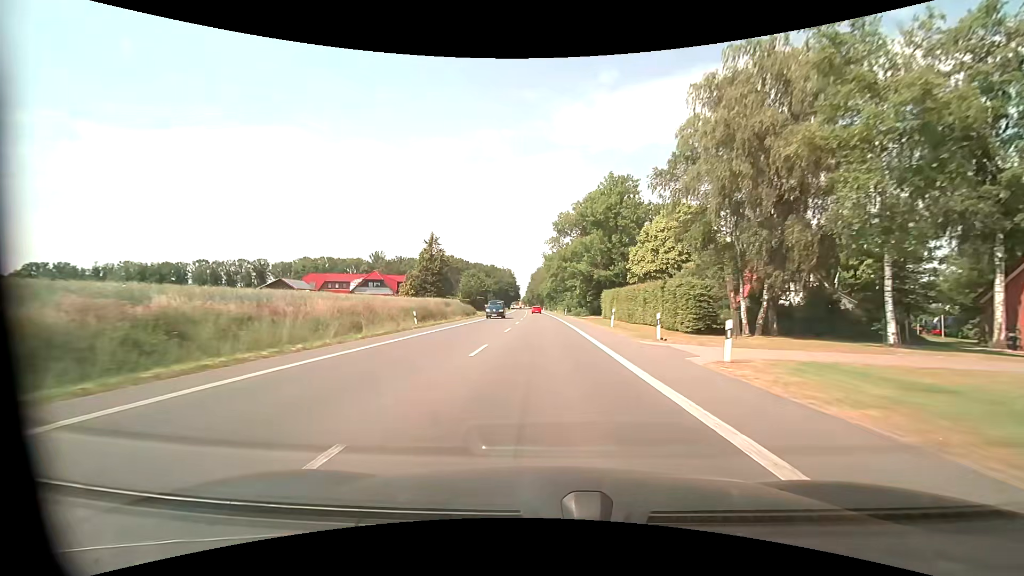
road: primary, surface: asphalt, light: Day
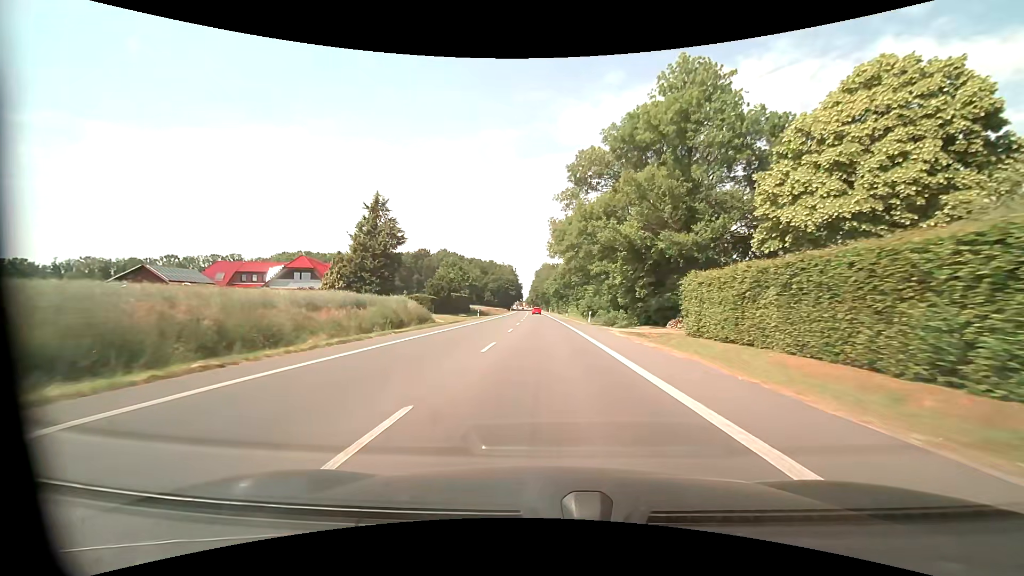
(-0.3, +35.0) m; -1°
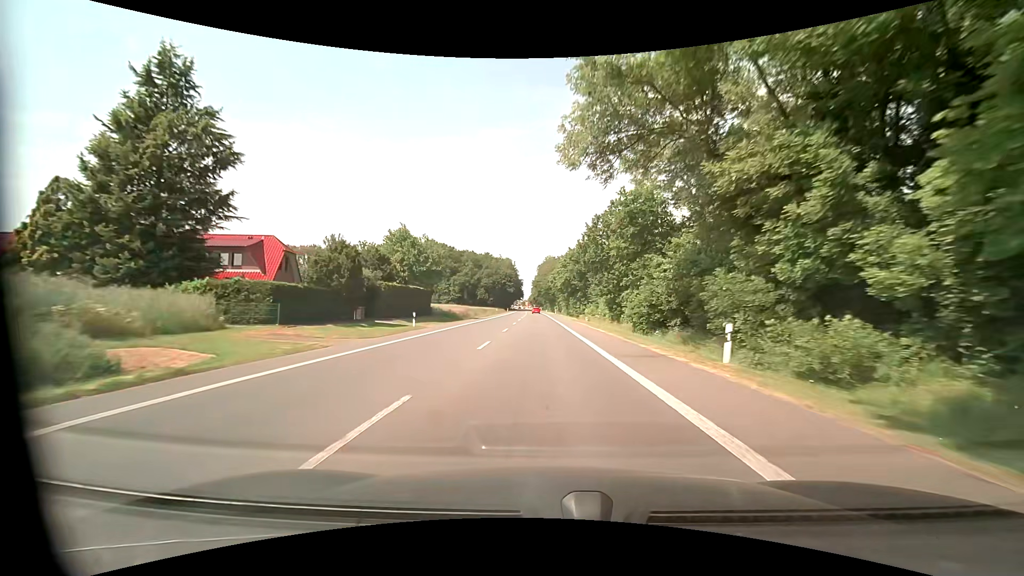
(-0.1, +35.4) m; -1°
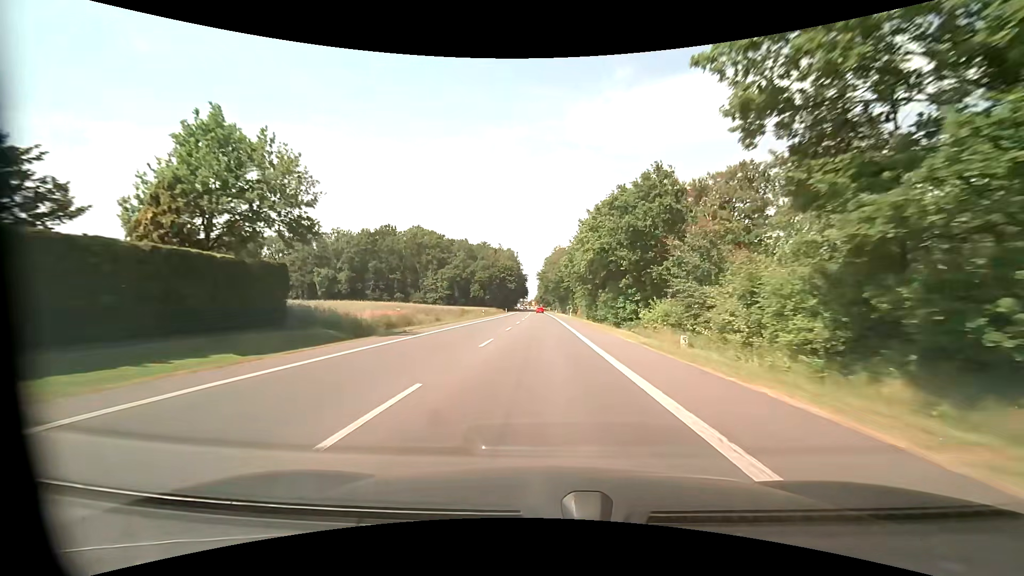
(-0.3, +35.5) m; -1°
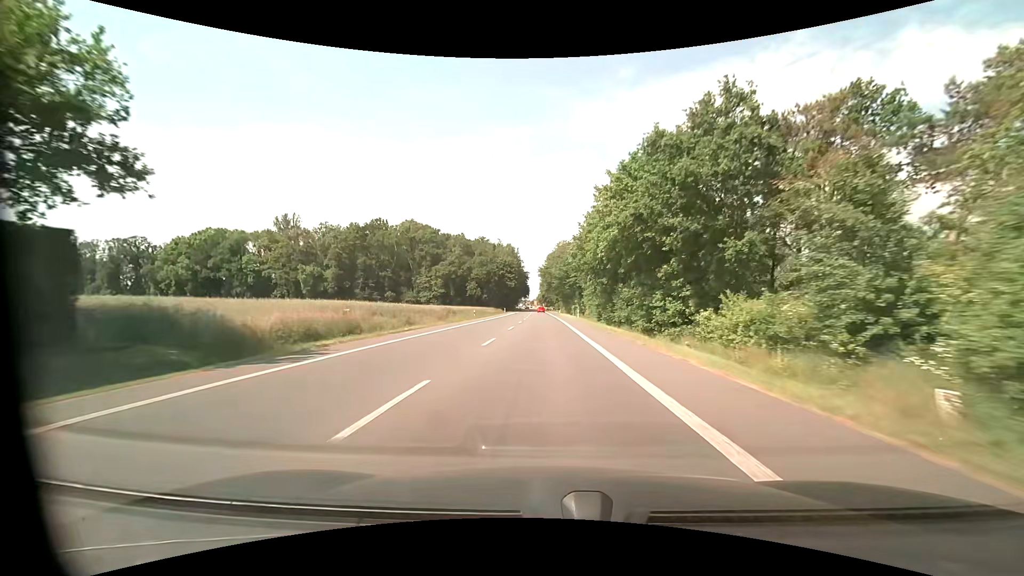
(0.0, +11.9) m; 0°
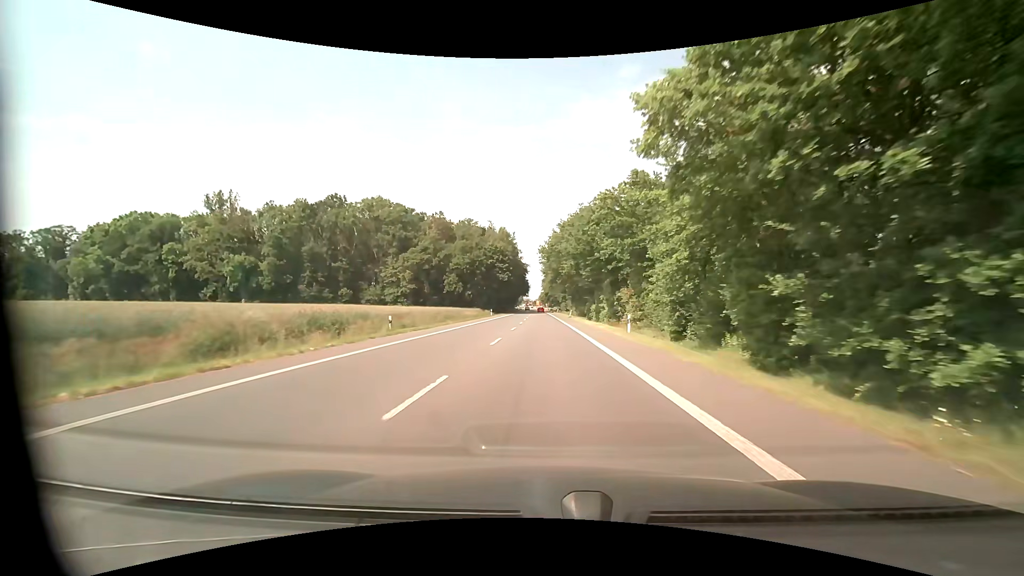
(-0.3, +35.7) m; -1°
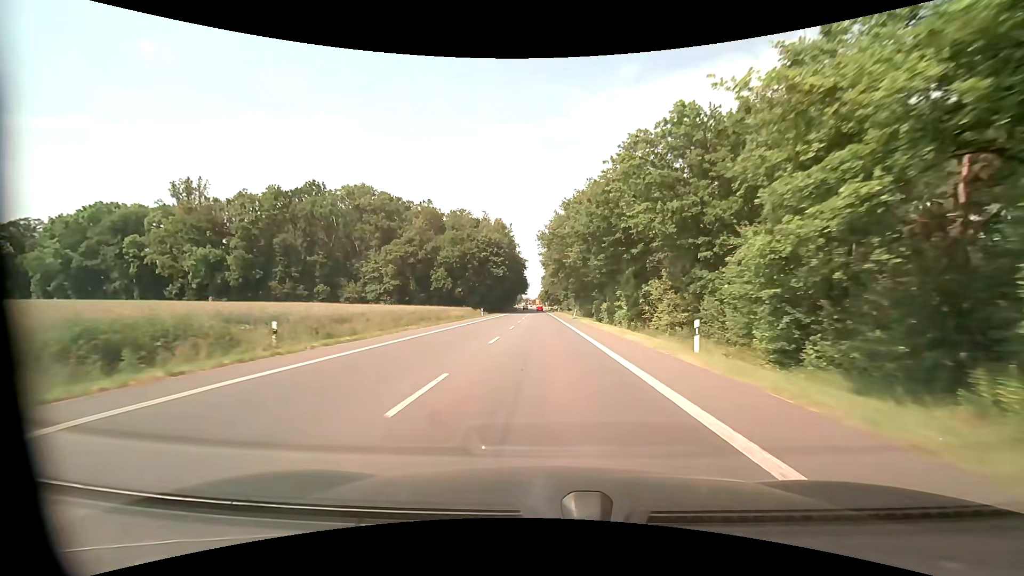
(0.0, +11.9) m; 0°
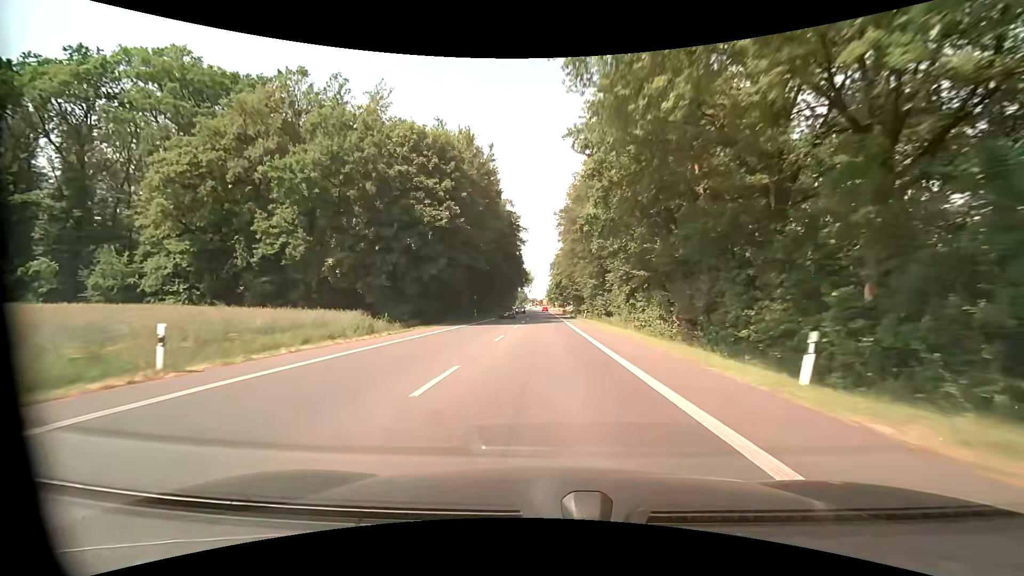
(-0.1, +59.3) m; -1°
(0, +10) (0, +20) (0, +30) (0, +40) (0, +50) (0, +60) (0, +70) (0, +80) (0, +90) (0, +100) m
